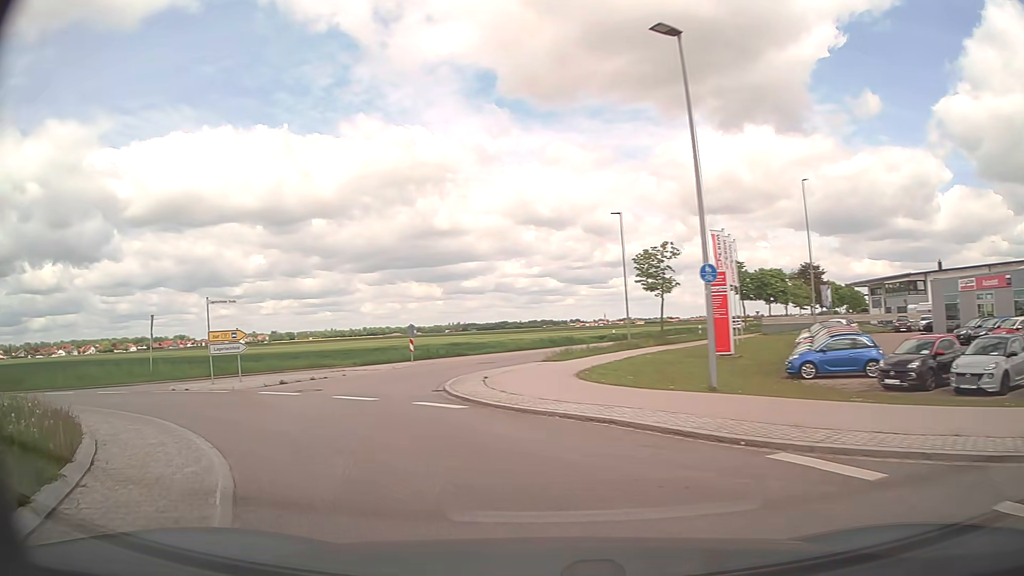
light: Day
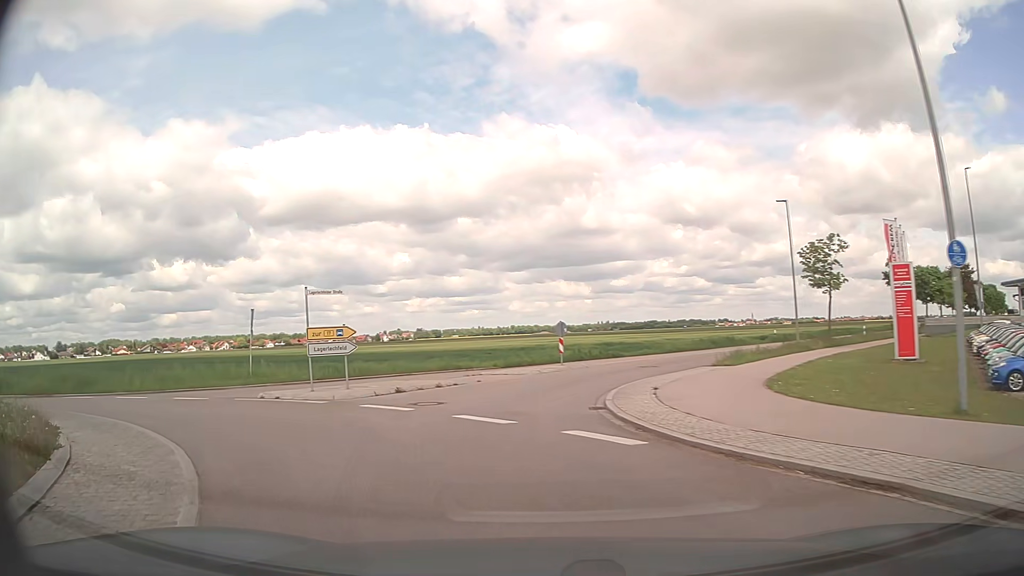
(-0.5, +4.1) m; -13°
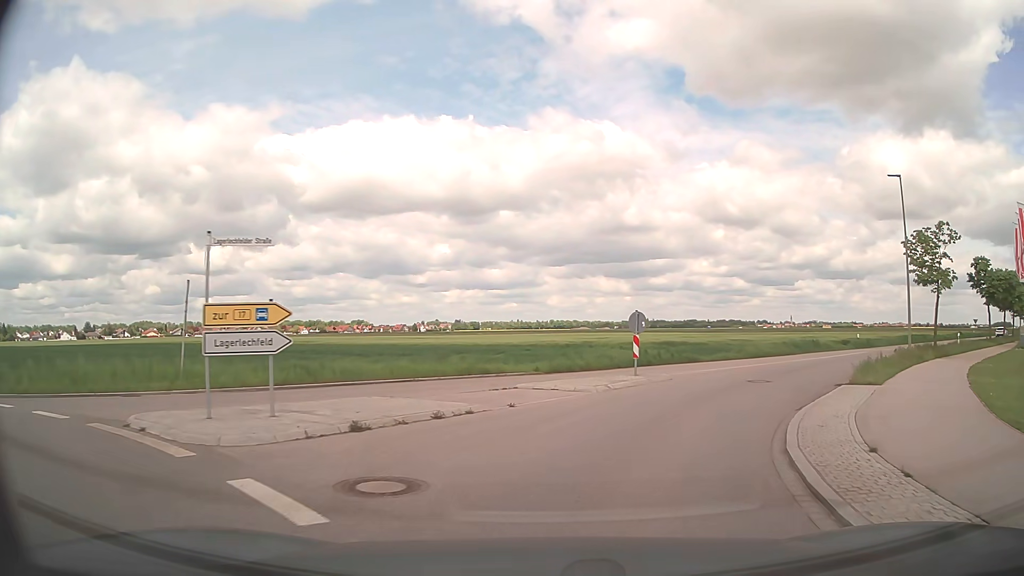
(-0.8, +8.5) m; -5°
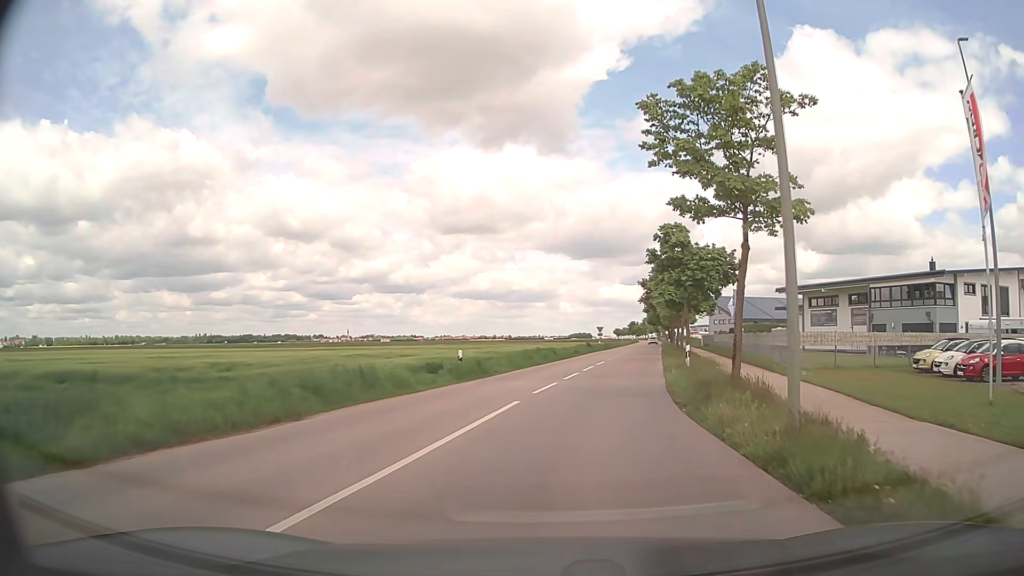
(+9.5, +24.2) m; +38°
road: tertiary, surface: asphalt
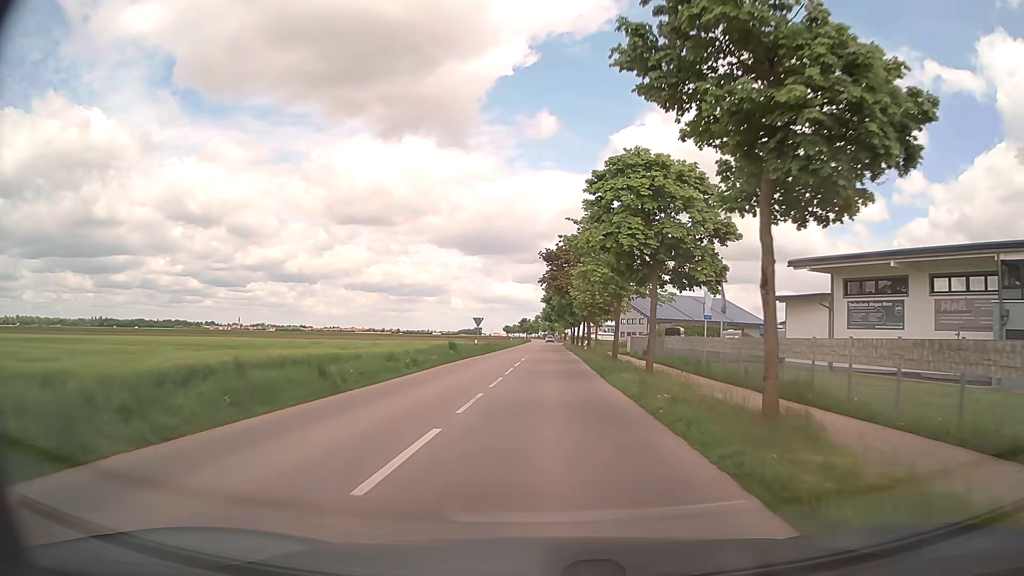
(+3.2, +28.8) m; +10°
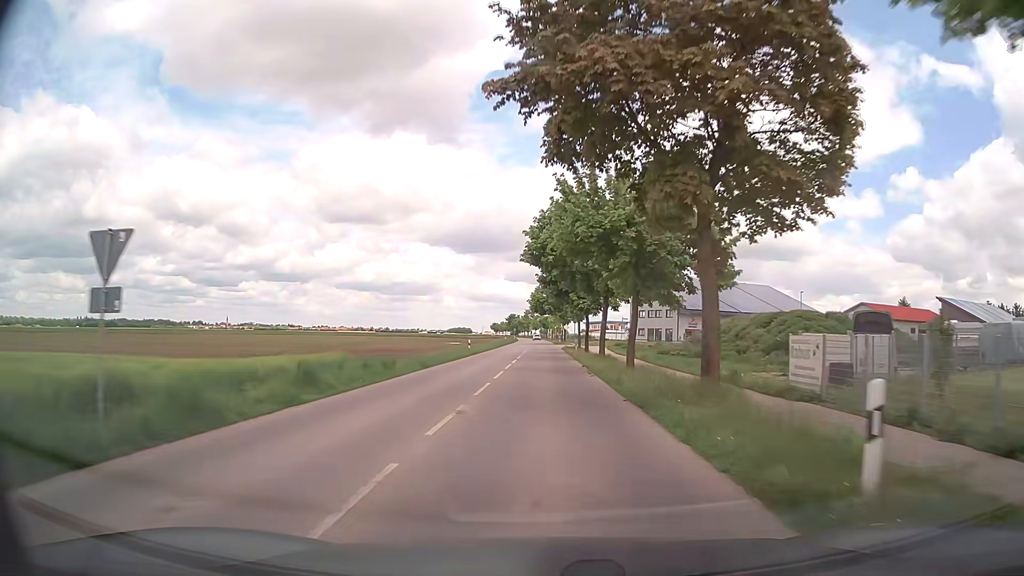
(+0.5, +45.2) m; +1°
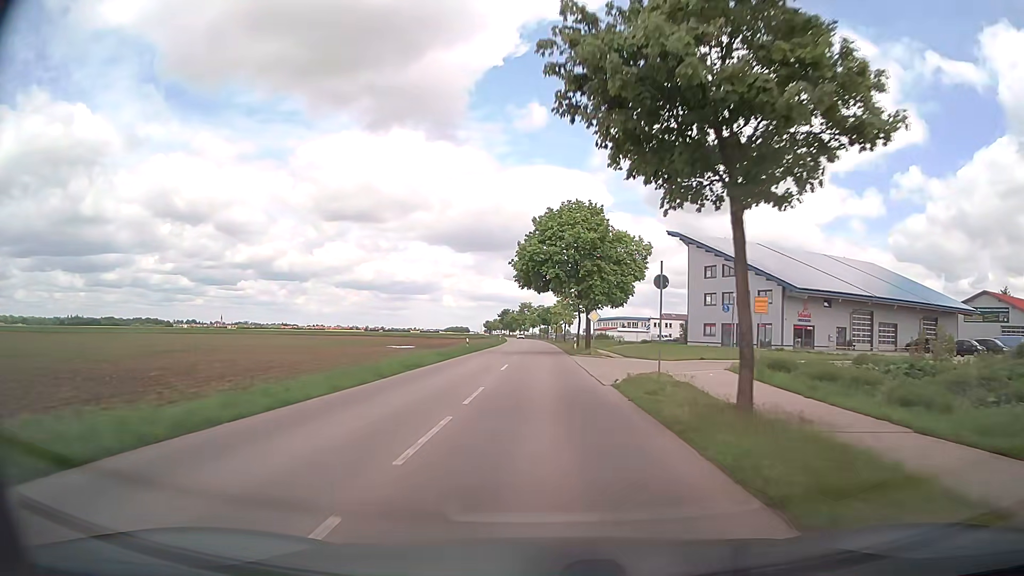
(0.0, +50.5) m; 0°
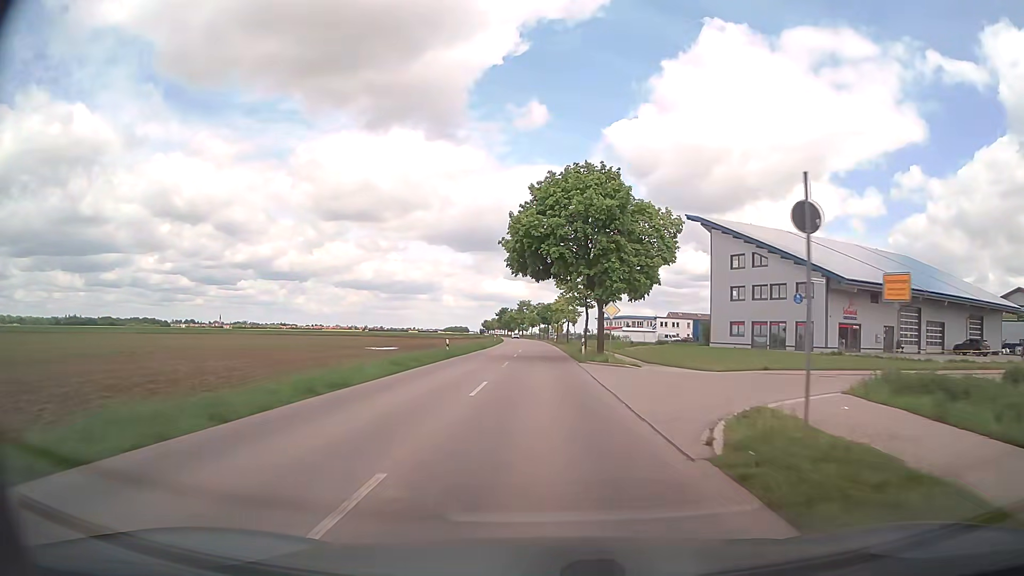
(0.0, +10.5) m; 0°
(0, +10) (0, +20) (0, +30) (0, +40) (0, +50) (0, +60) (0, +70) (0, +80) (-1, +90) (-1, +100) m
